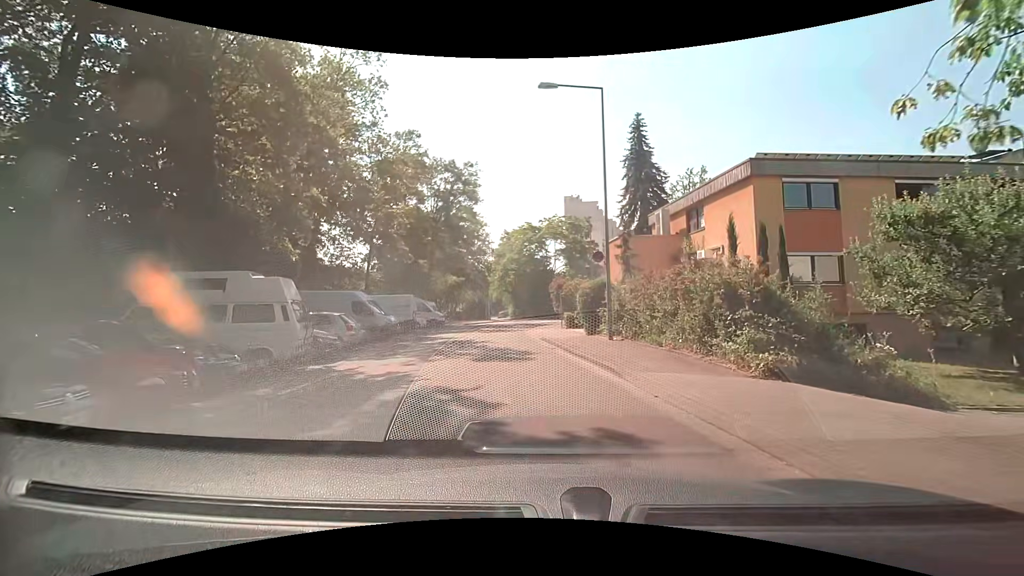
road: unclassified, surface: asphalt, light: Day
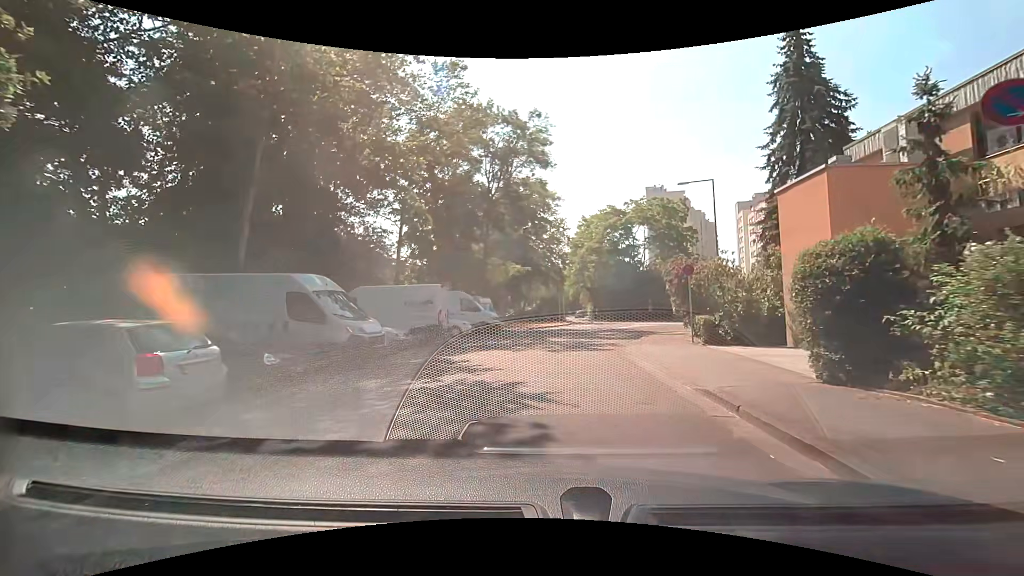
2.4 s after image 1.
(-0.7, +12.8) m; -7°
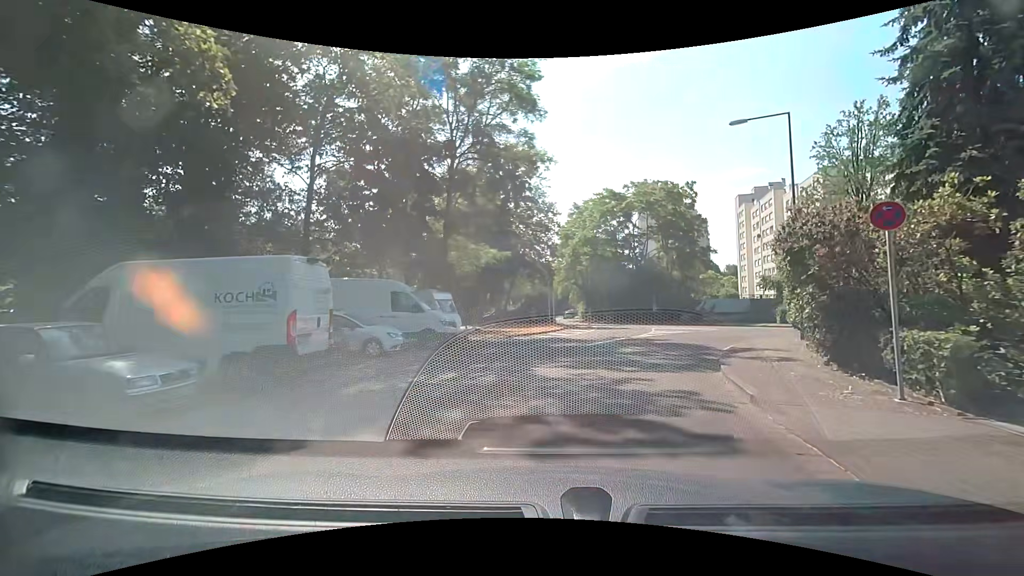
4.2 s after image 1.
(+0.1, +10.7) m; +3°
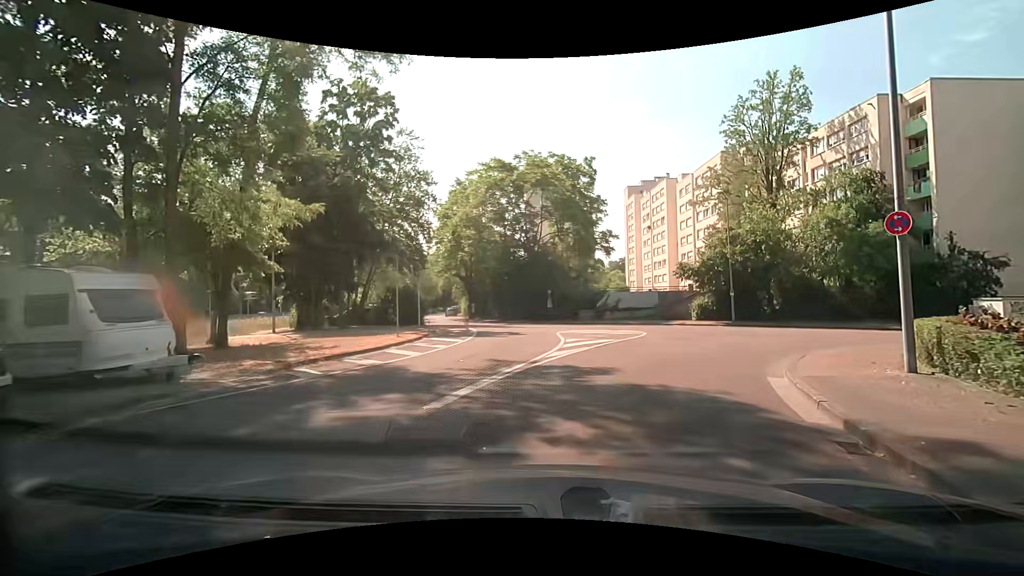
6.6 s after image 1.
(+1.0, +12.2) m; +12°
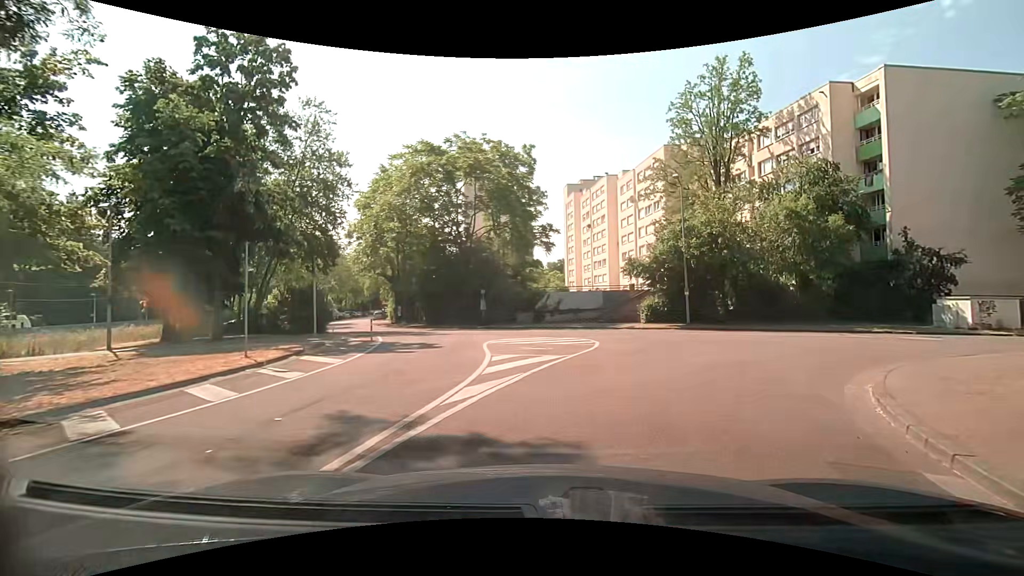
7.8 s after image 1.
(+0.3, +5.6) m; +6°
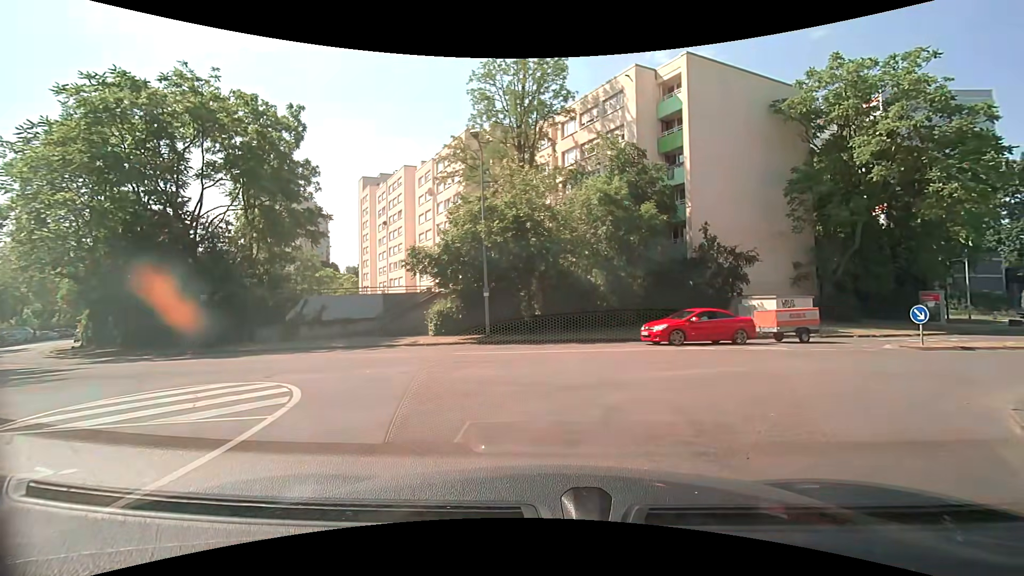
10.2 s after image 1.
(+2.1, +9.3) m; +22°
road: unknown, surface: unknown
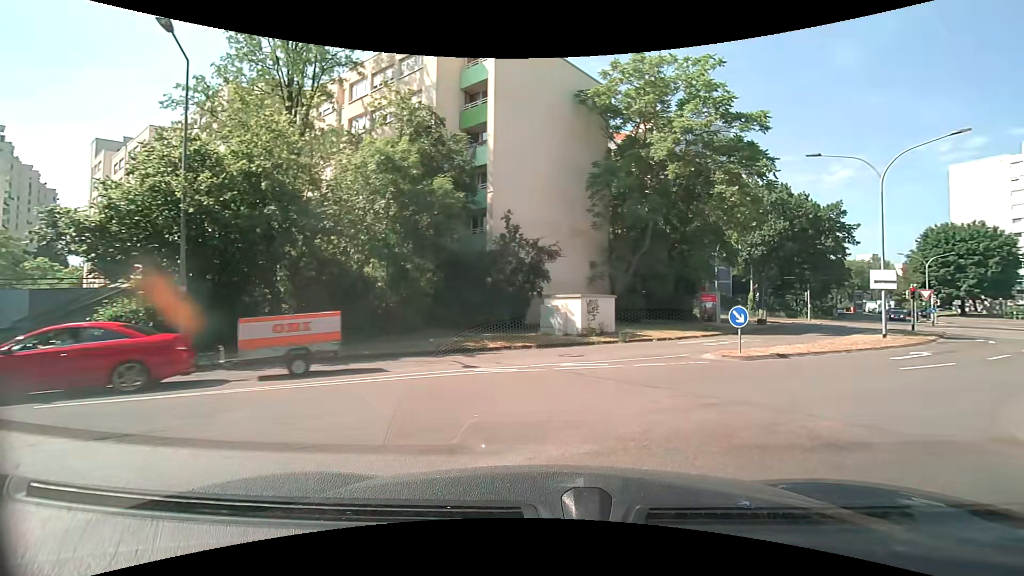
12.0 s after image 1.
(+1.4, +6.5) m; +25°
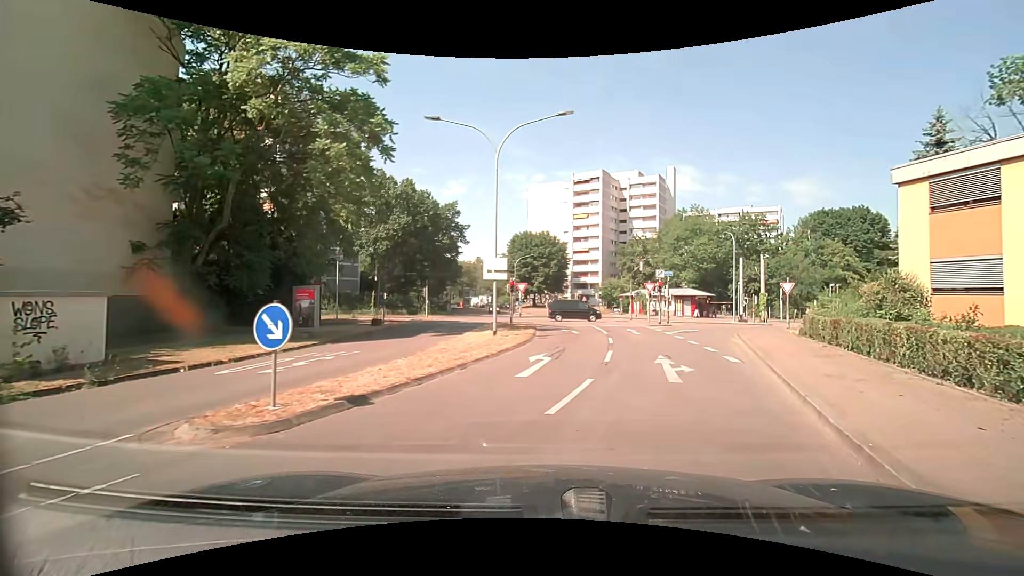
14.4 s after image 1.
(+3.0, +8.2) m; +39°
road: residential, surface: asphalt
